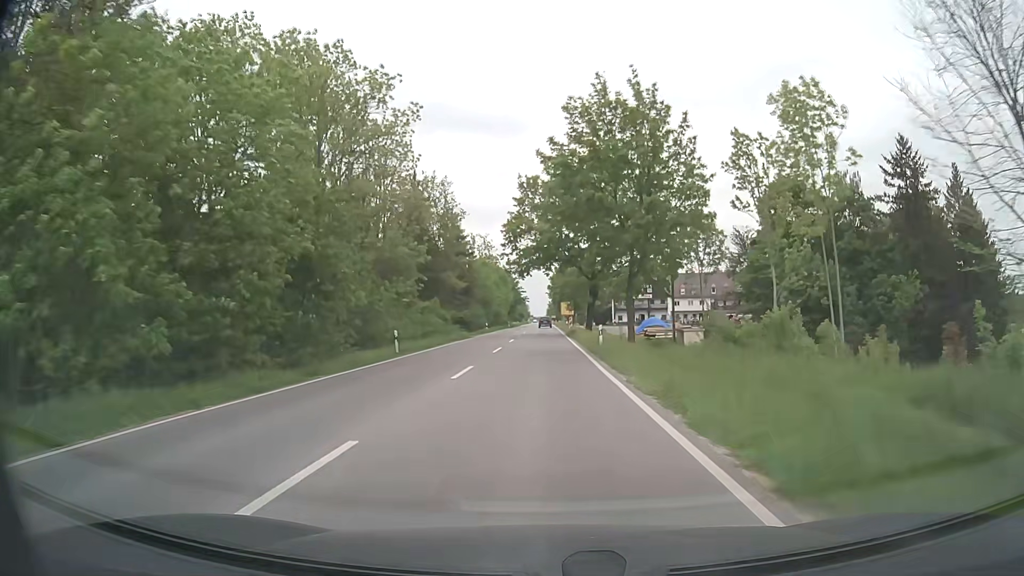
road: secondary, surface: asphalt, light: Day
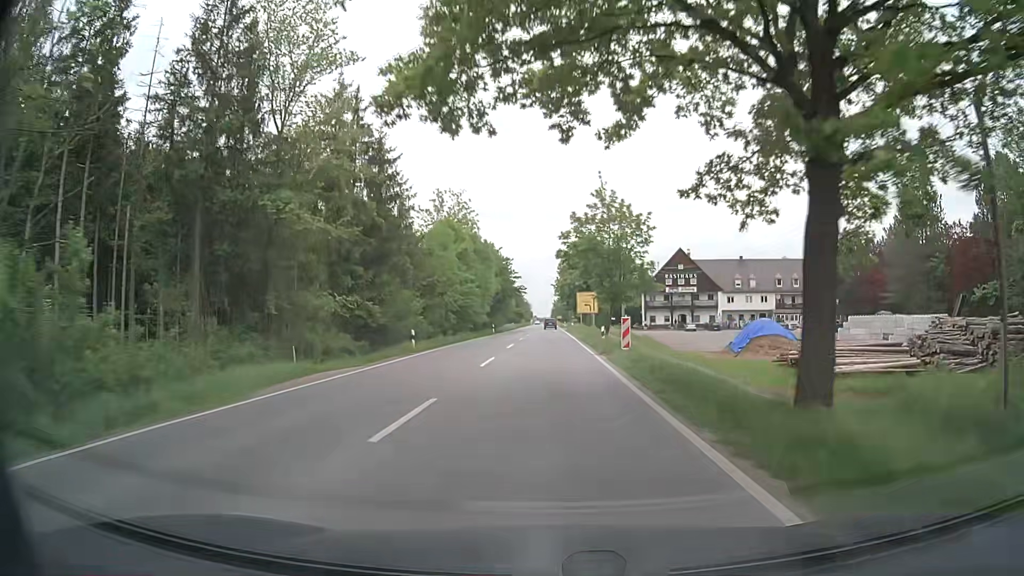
(-0.3, +43.9) m; -1°
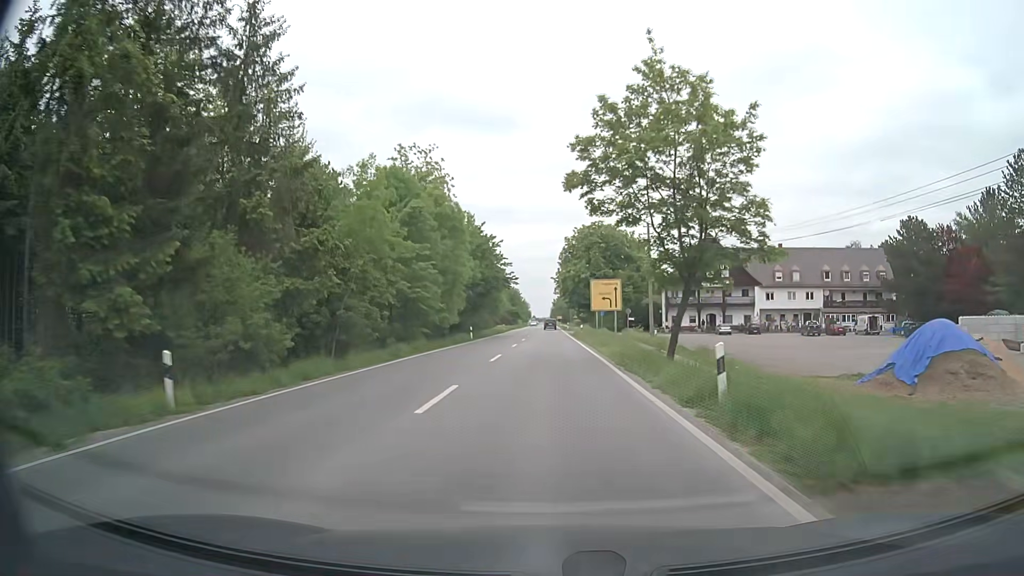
(+0.1, +21.7) m; +1°
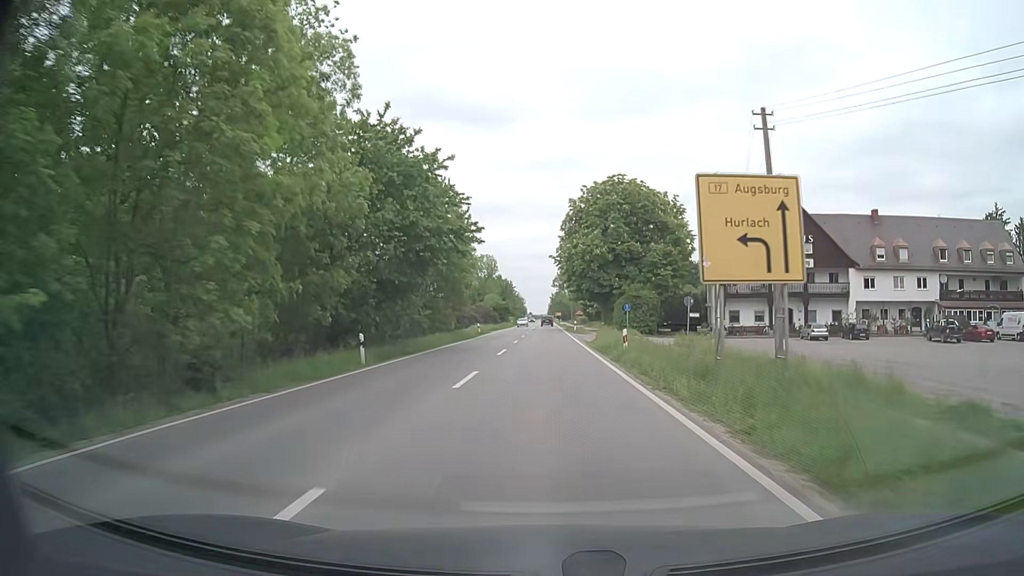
(0.0, +32.3) m; 0°
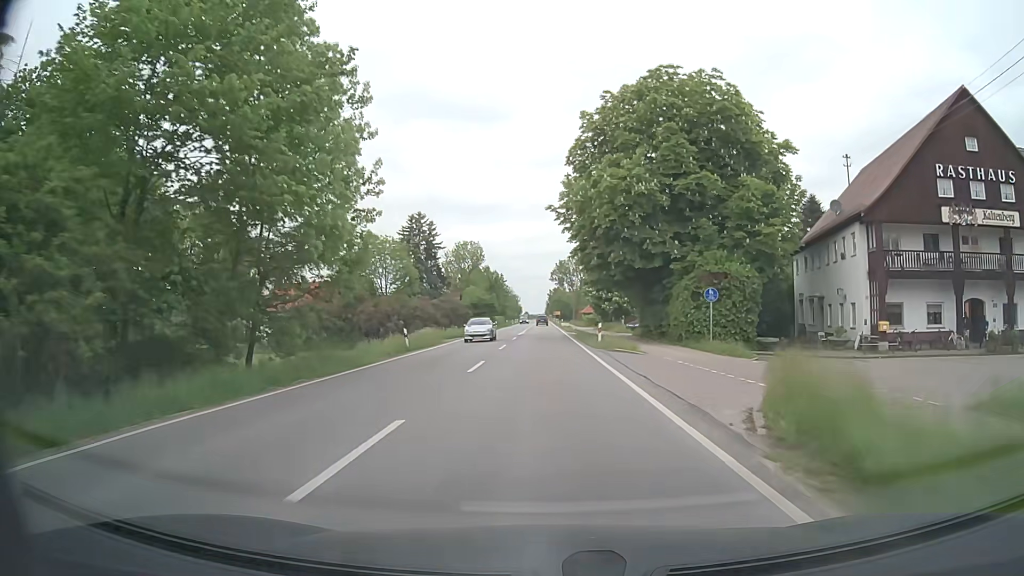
(0.0, +32.4) m; 0°
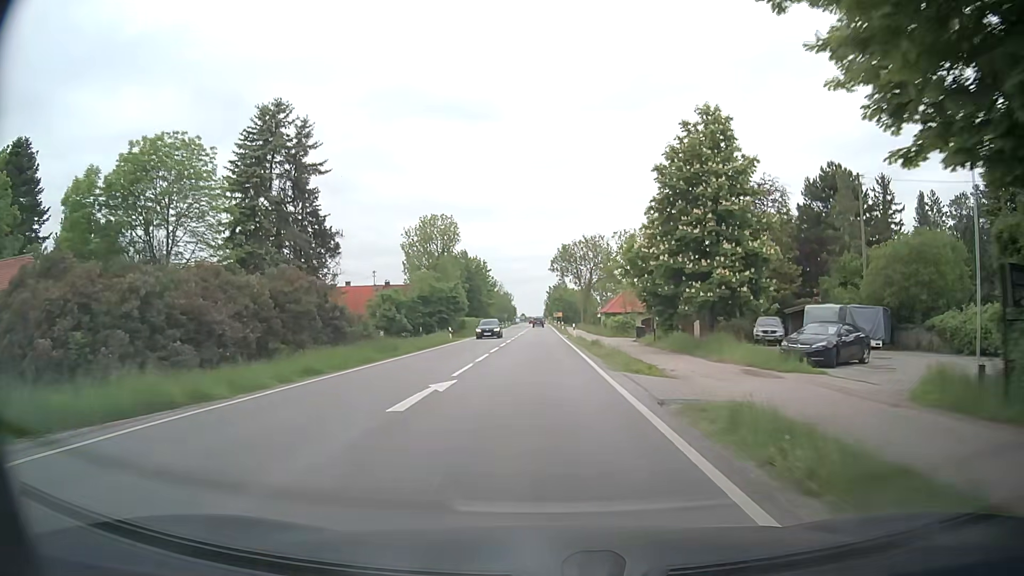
(-0.1, +42.8) m; 0°
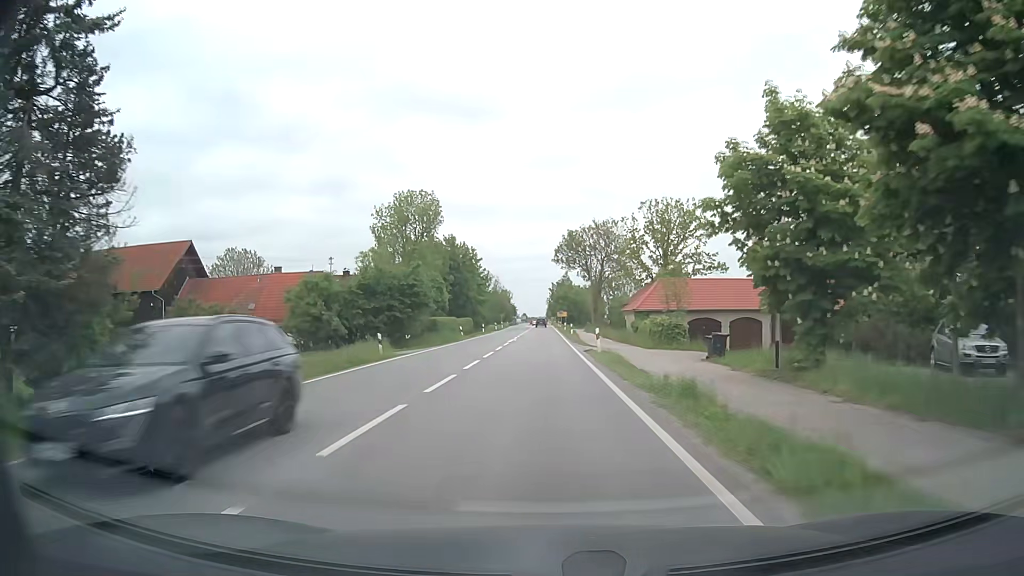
(+0.1, +21.4) m; 0°
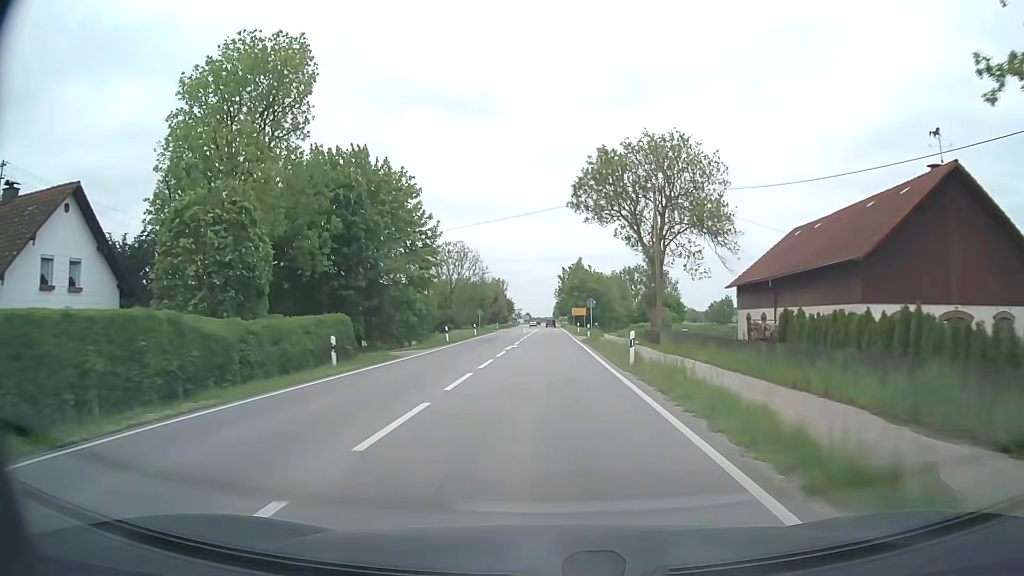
(-0.2, +54.0) m; 0°
(0, +10) (0, +20) (0, +30) (0, +40) (0, +50) (0, +60) (0, +70) (0, +80) (0, +90) (0, +100) m
